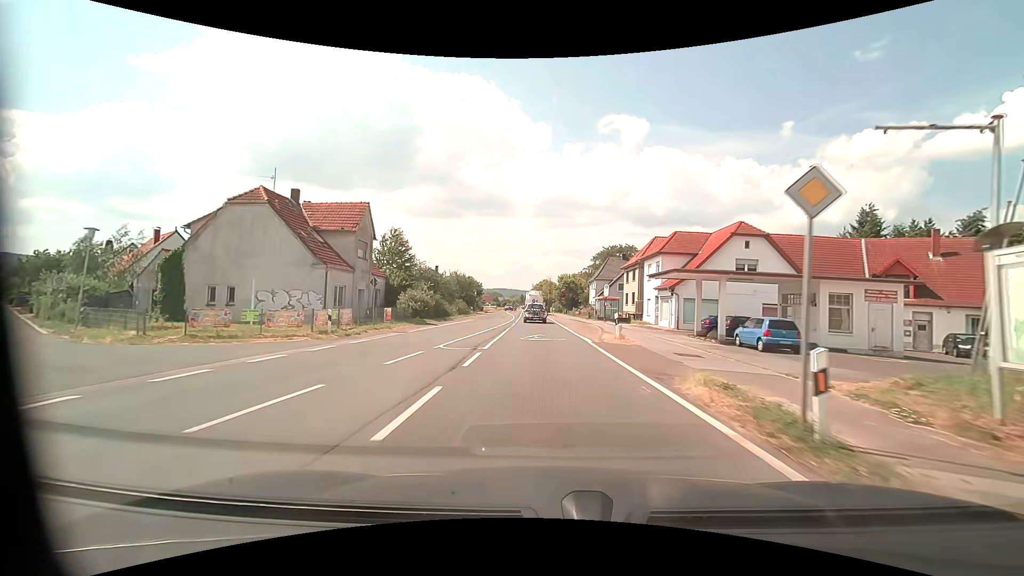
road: primary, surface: asphalt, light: Day
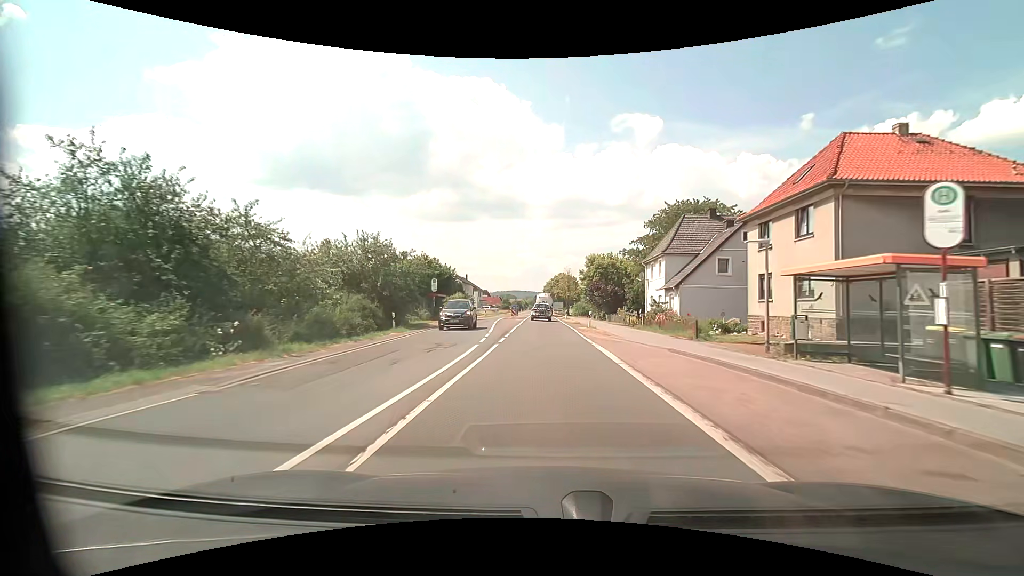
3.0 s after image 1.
(-0.6, +38.9) m; -2°
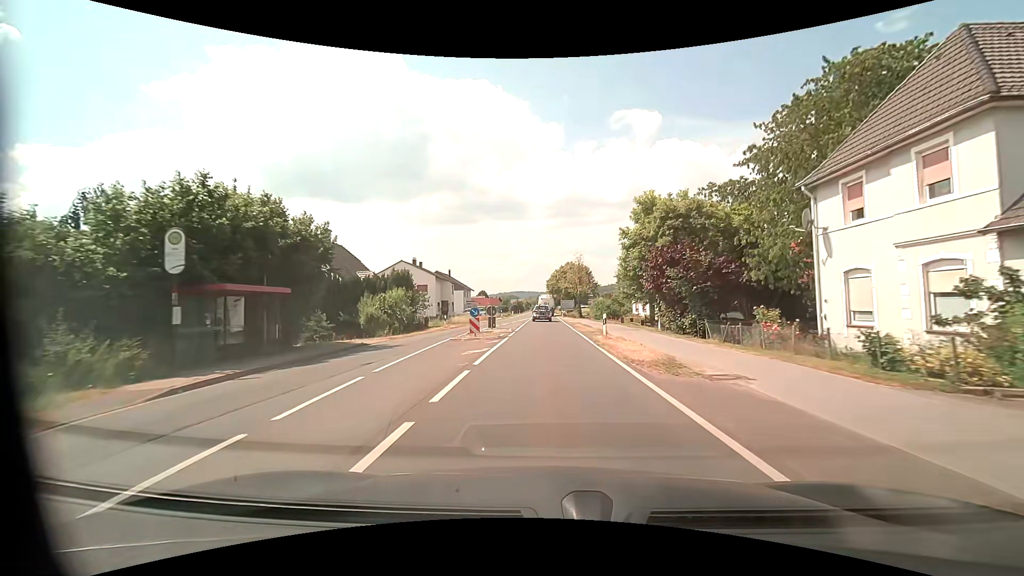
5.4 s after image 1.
(-0.1, +31.1) m; 0°
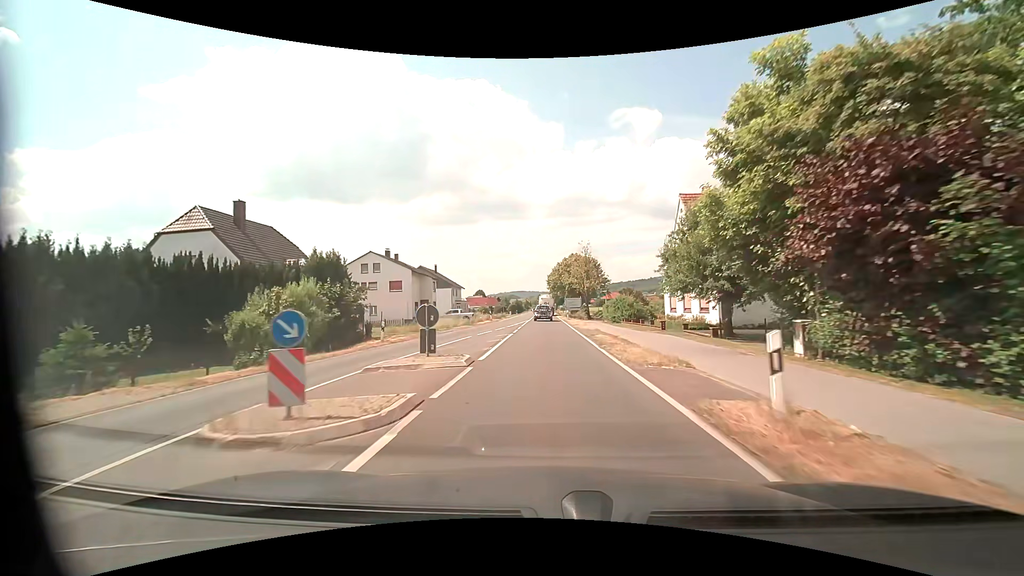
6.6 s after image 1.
(0.0, +15.5) m; 0°
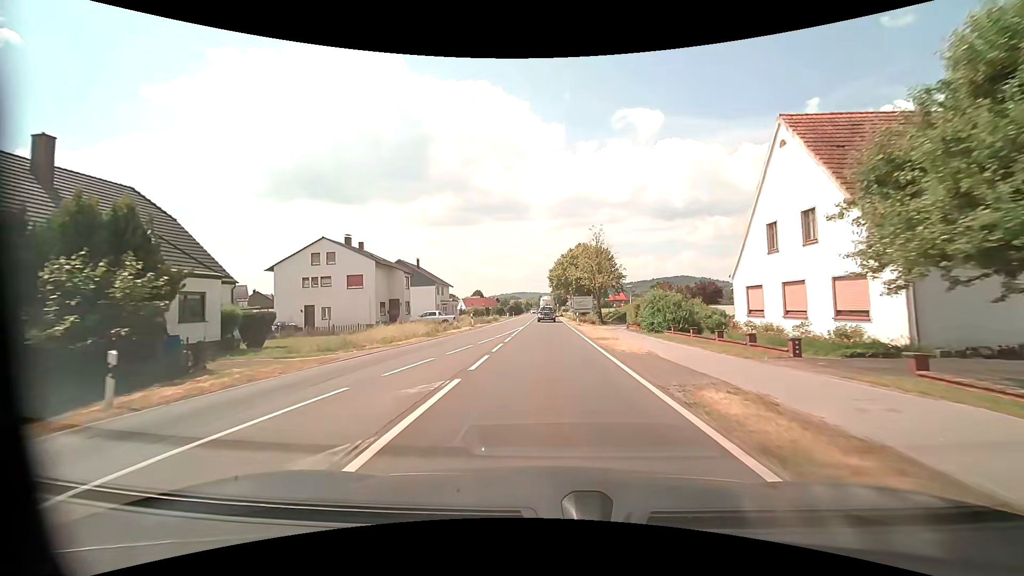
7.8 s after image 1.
(0.0, +15.6) m; 0°
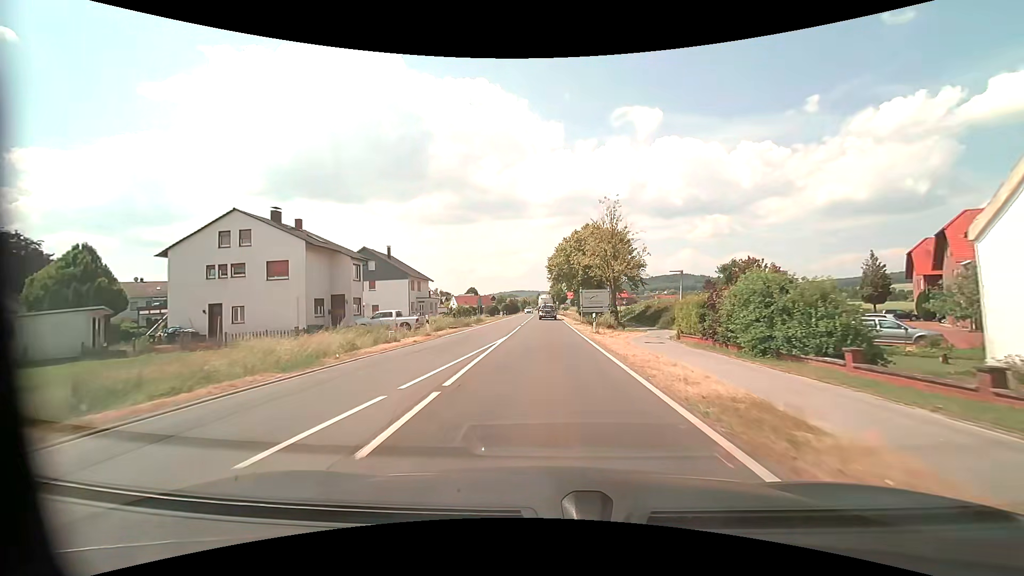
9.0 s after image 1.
(0.0, +15.6) m; 0°
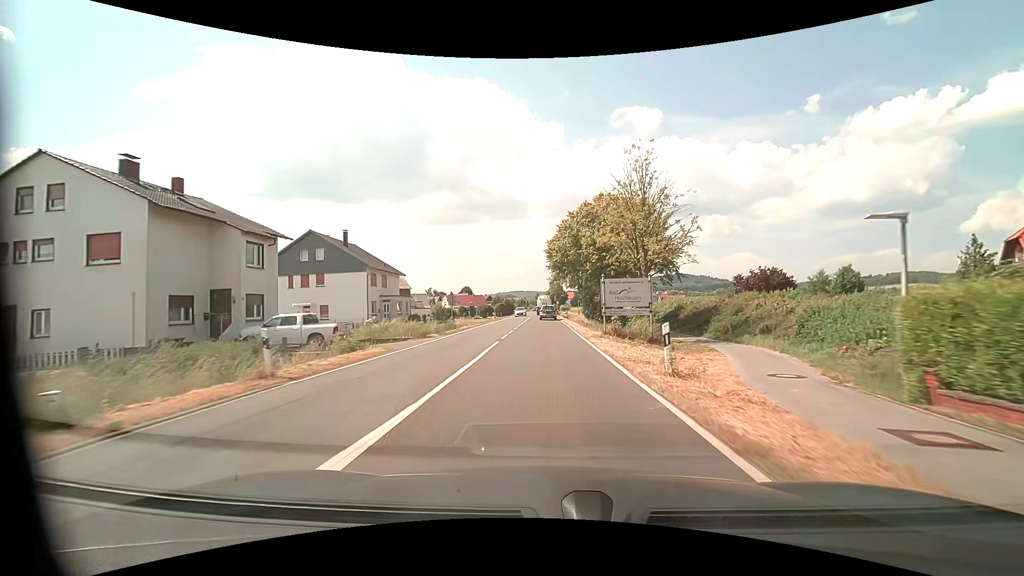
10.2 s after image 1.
(+0.1, +15.6) m; 0°
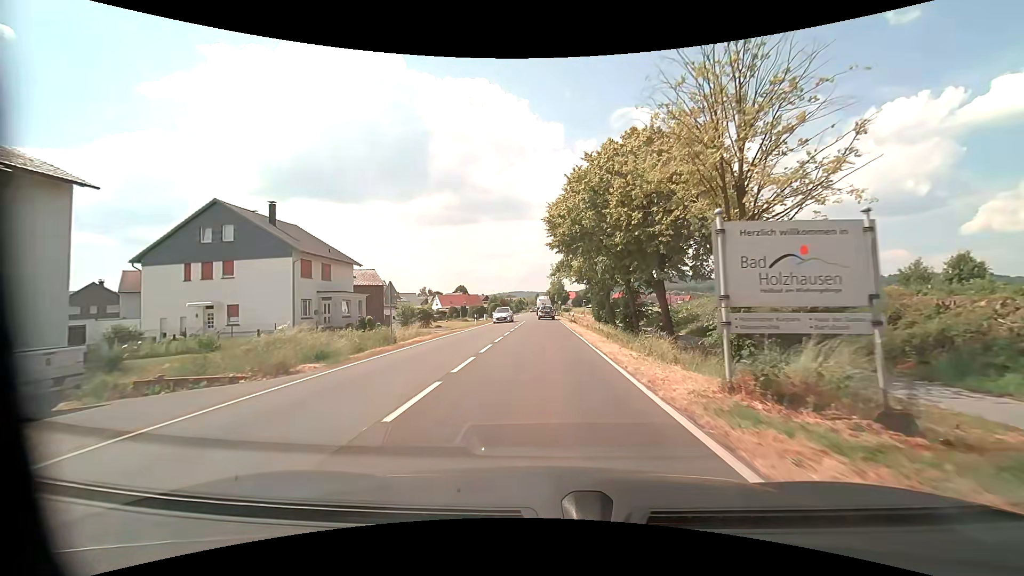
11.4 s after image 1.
(0.0, +15.6) m; 0°
(0, +10) (0, +20) (0, +30) (0, +40) (0, +50) (0, +60) (0, +70) (-1, +80) (-1, +90) (-1, +100) m
